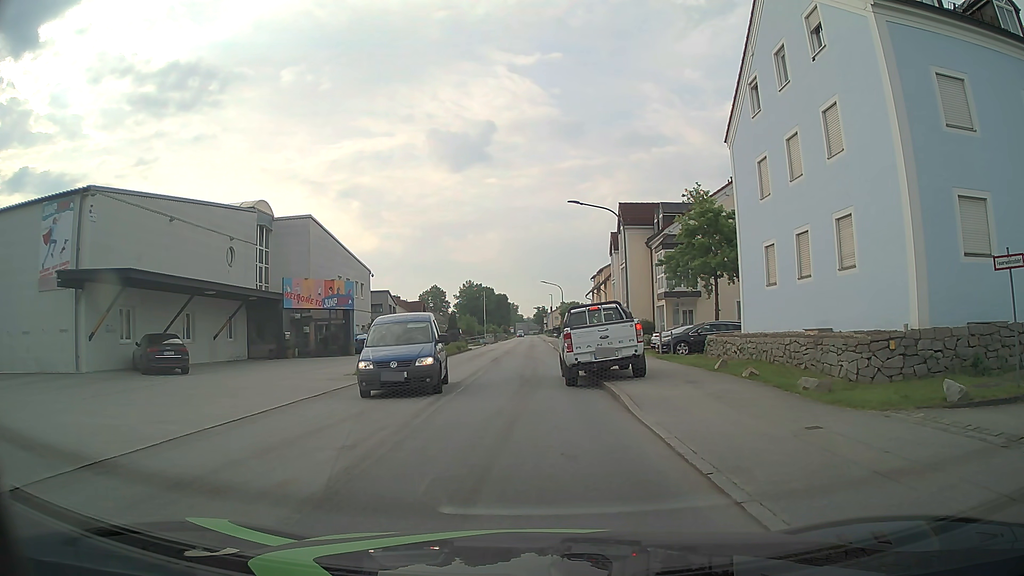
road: unclassified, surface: asphalt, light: Day
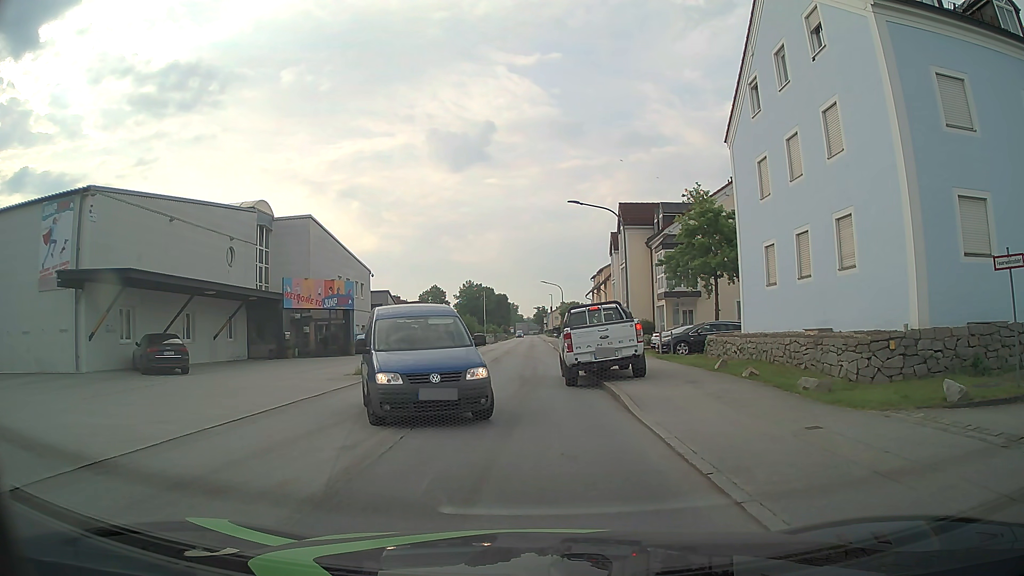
(0.0, 0.0) m; 0°
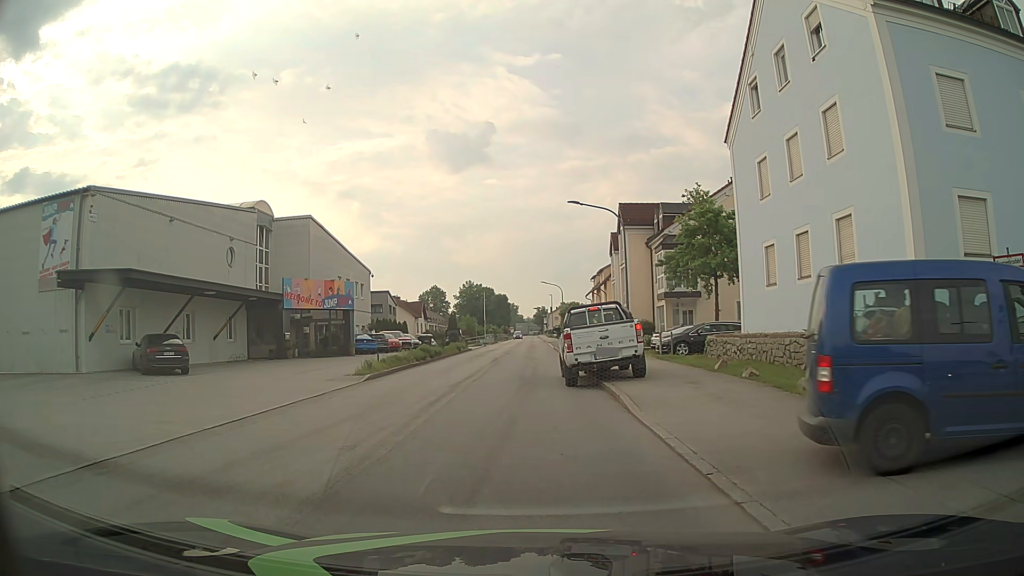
(0.0, 0.0) m; 0°
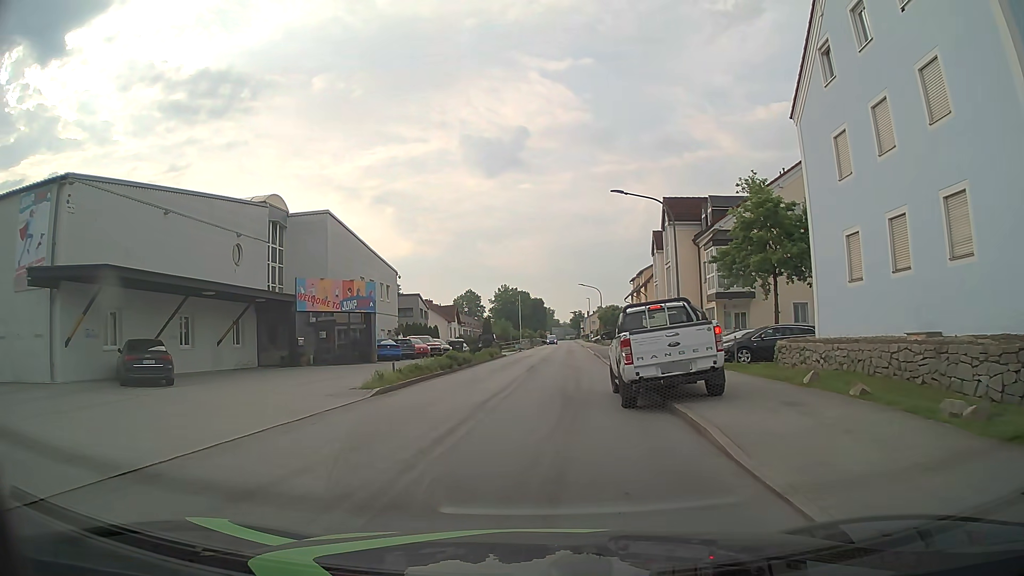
(0.0, +4.2) m; -2°
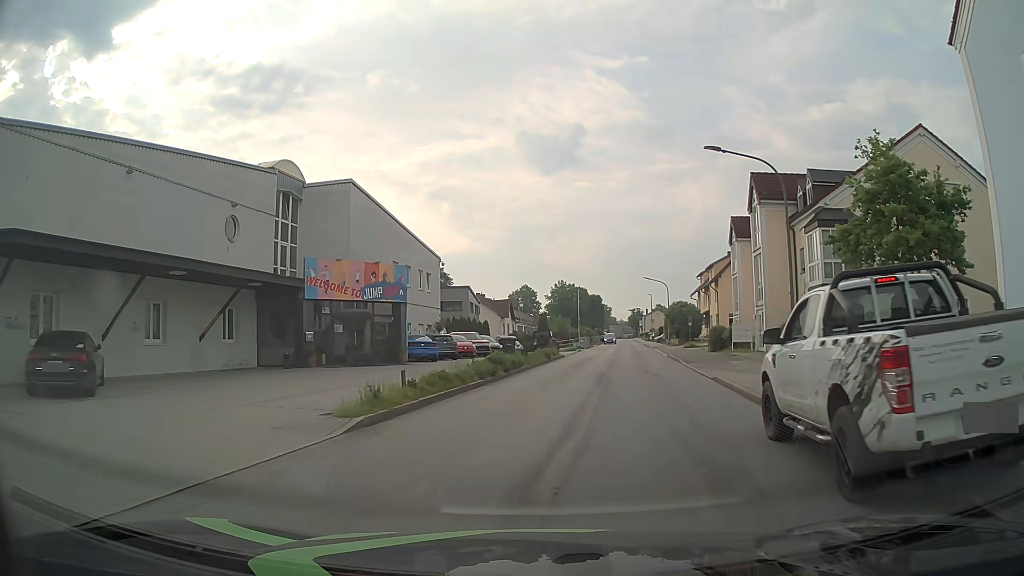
(-0.3, +7.4) m; -5°
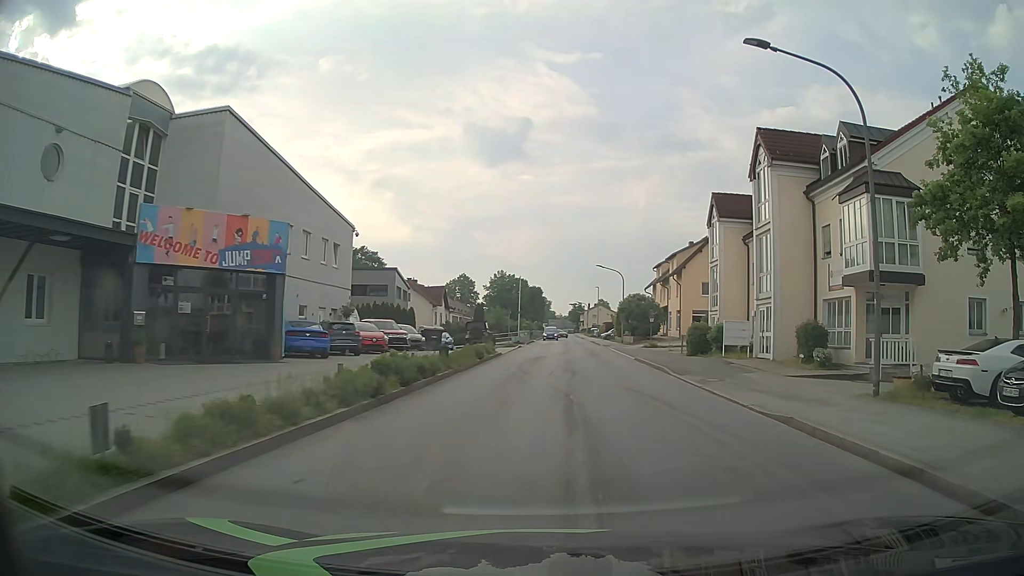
(+0.2, +9.4) m; +5°
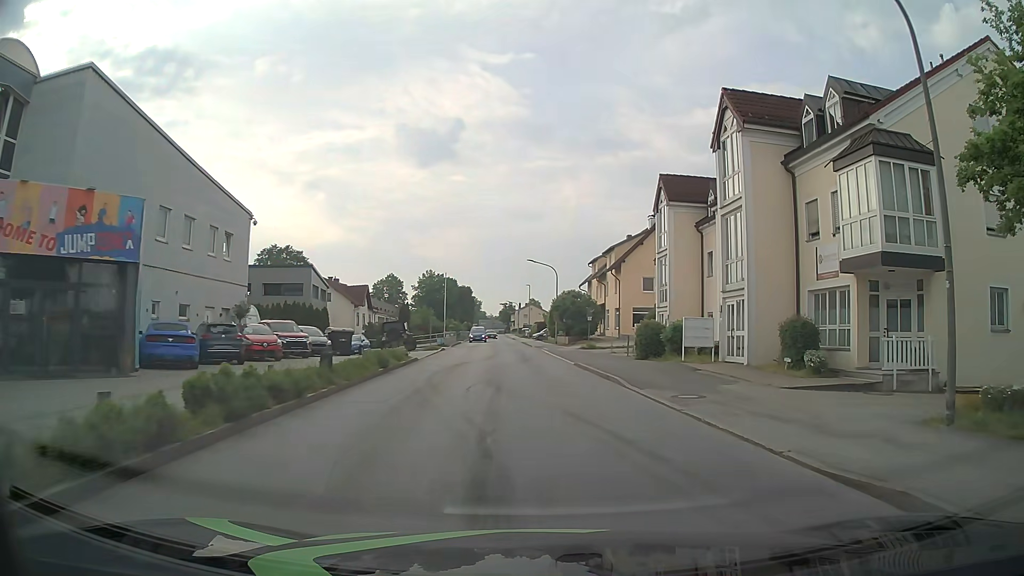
(+0.3, +5.2) m; +6°
